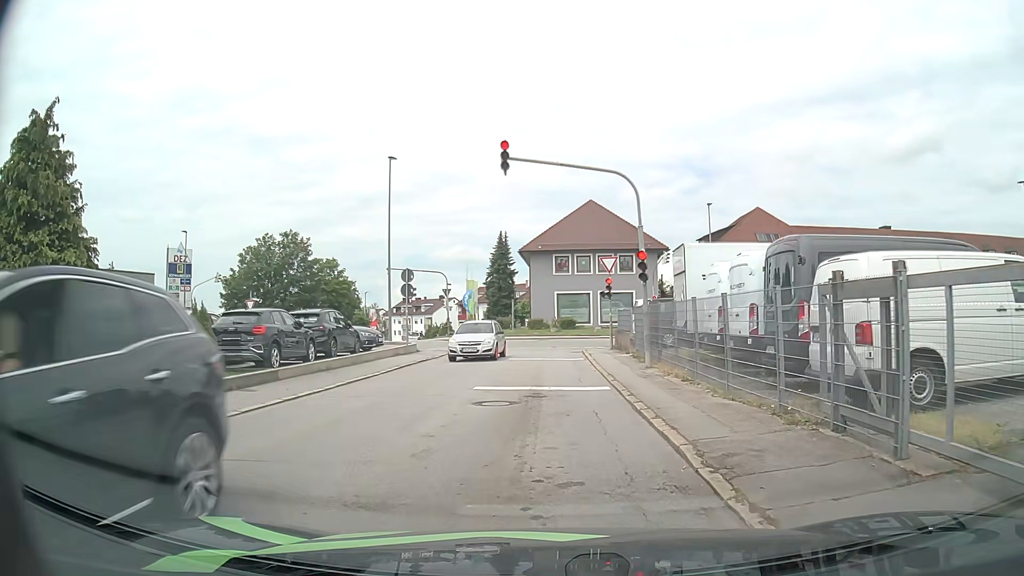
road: residential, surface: asphalt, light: Day
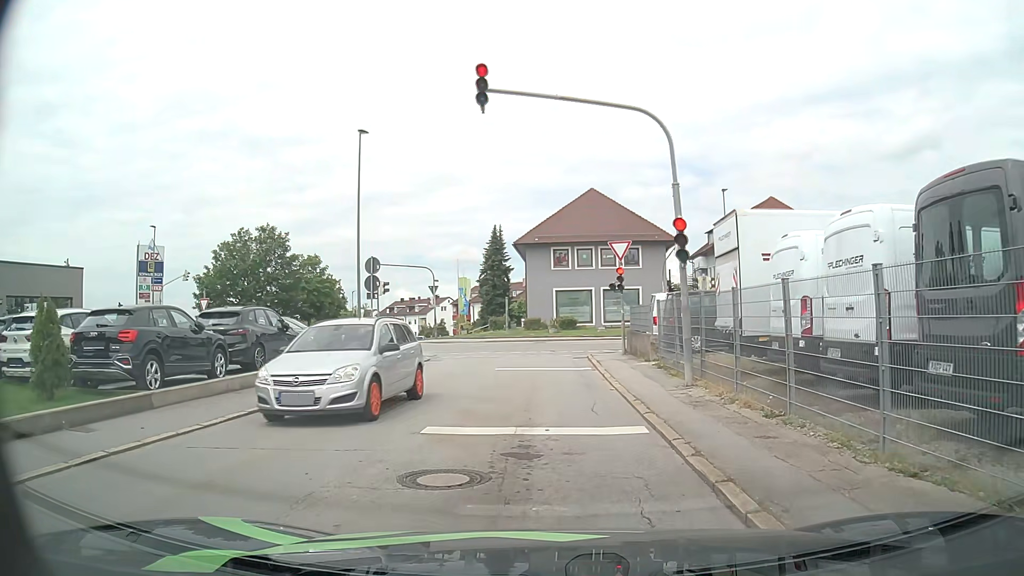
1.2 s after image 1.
(0.0, +5.3) m; 0°
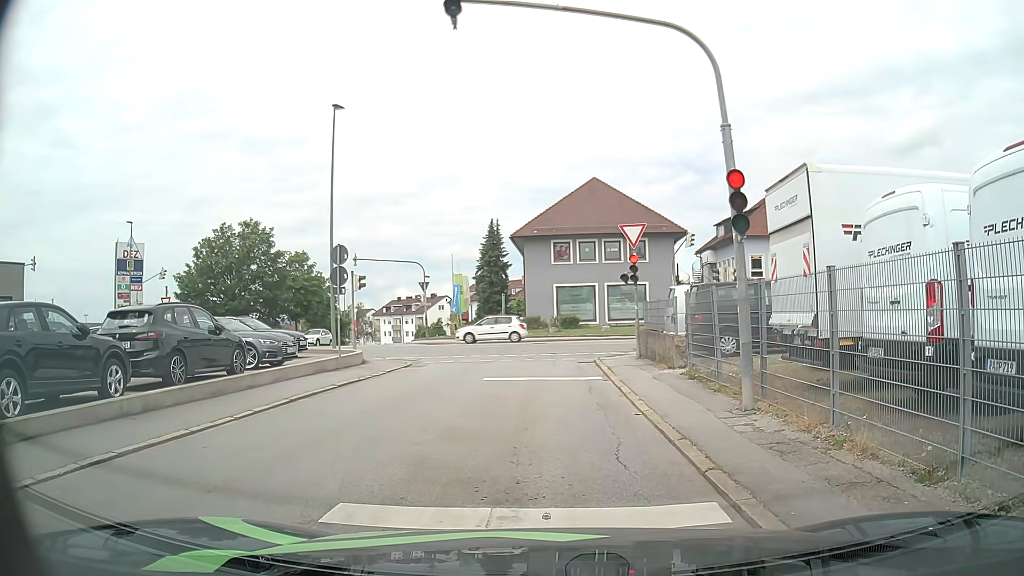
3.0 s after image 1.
(0.0, +3.5) m; +1°
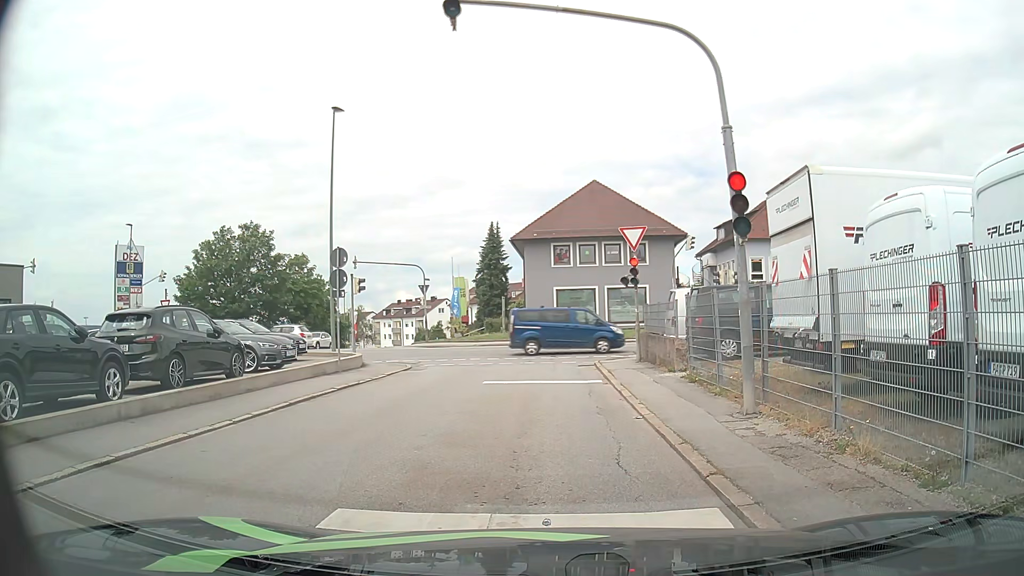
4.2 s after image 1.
(0.0, +0.1) m; 0°
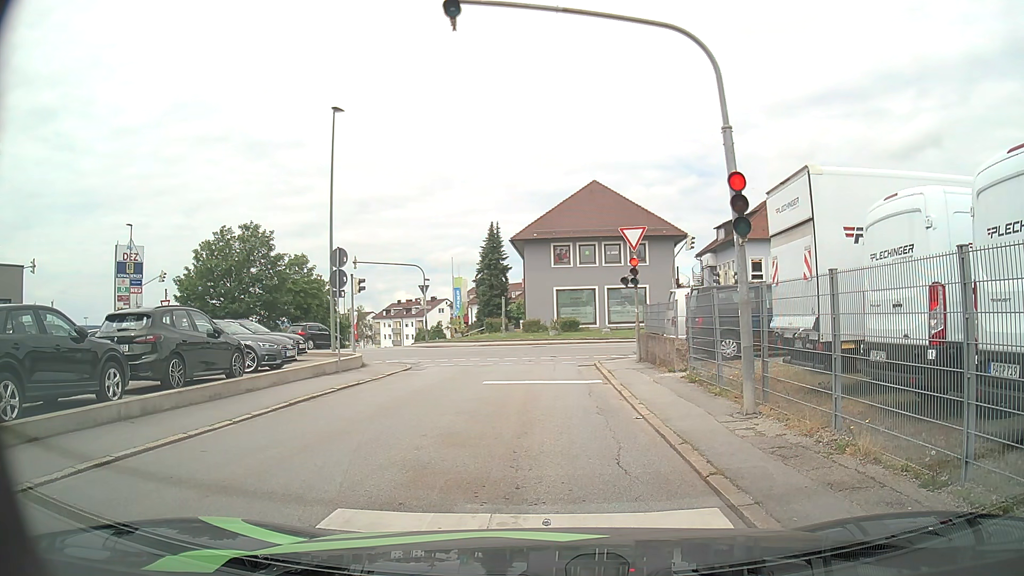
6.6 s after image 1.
(0.0, 0.0) m; 0°
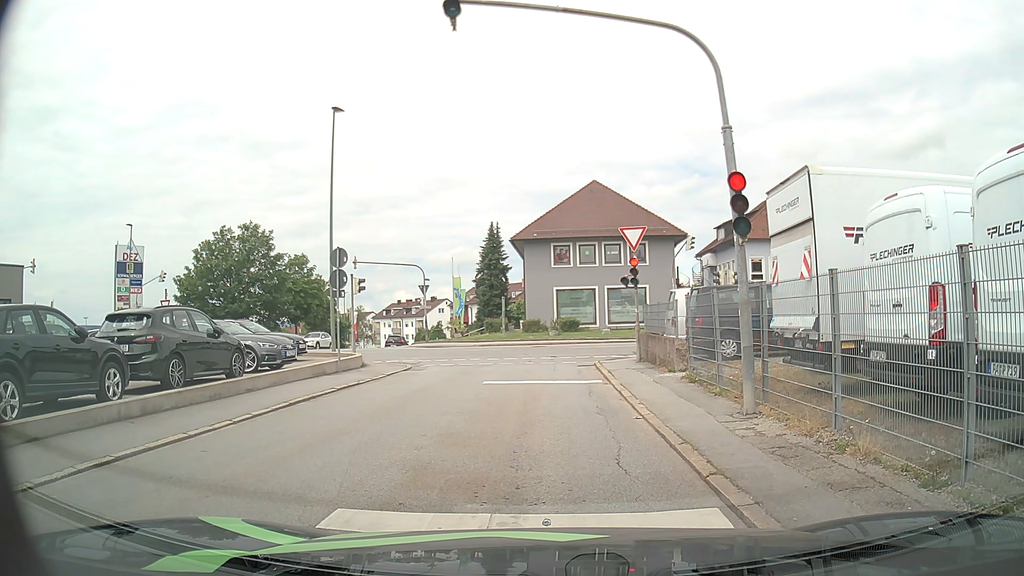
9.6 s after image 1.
(0.0, 0.0) m; 0°
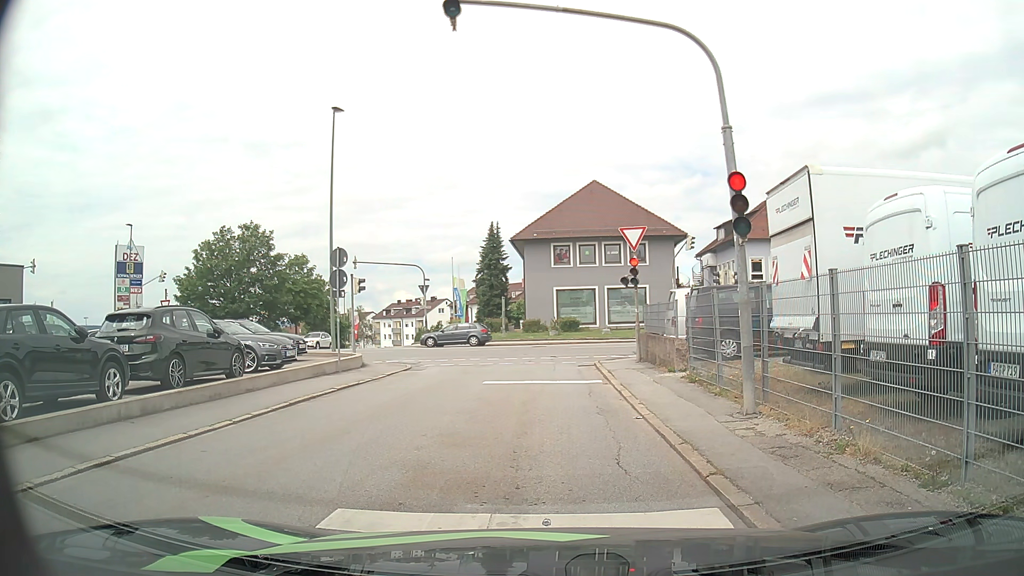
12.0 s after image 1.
(0.0, 0.0) m; 0°
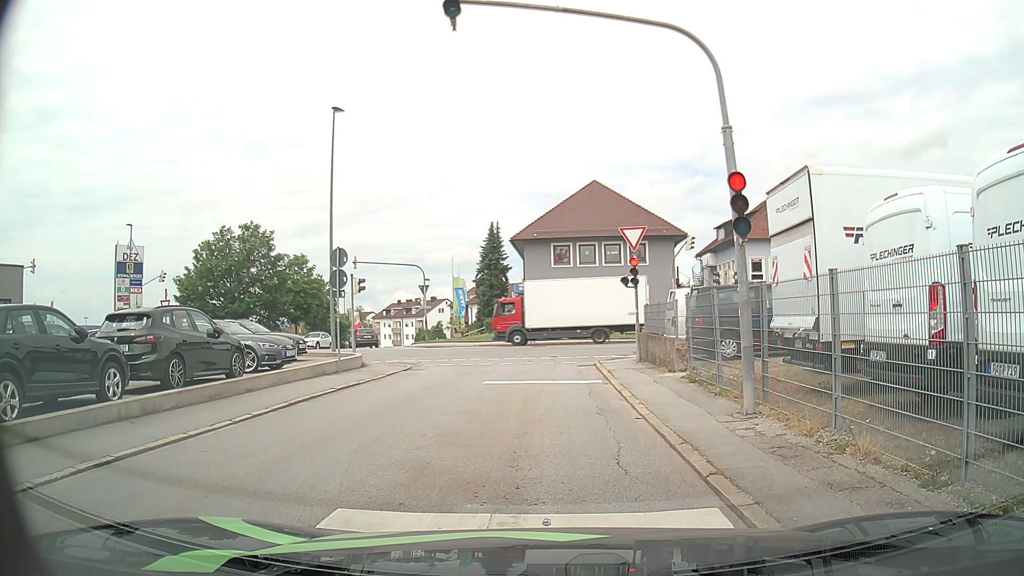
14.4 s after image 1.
(0.0, 0.0) m; 0°
